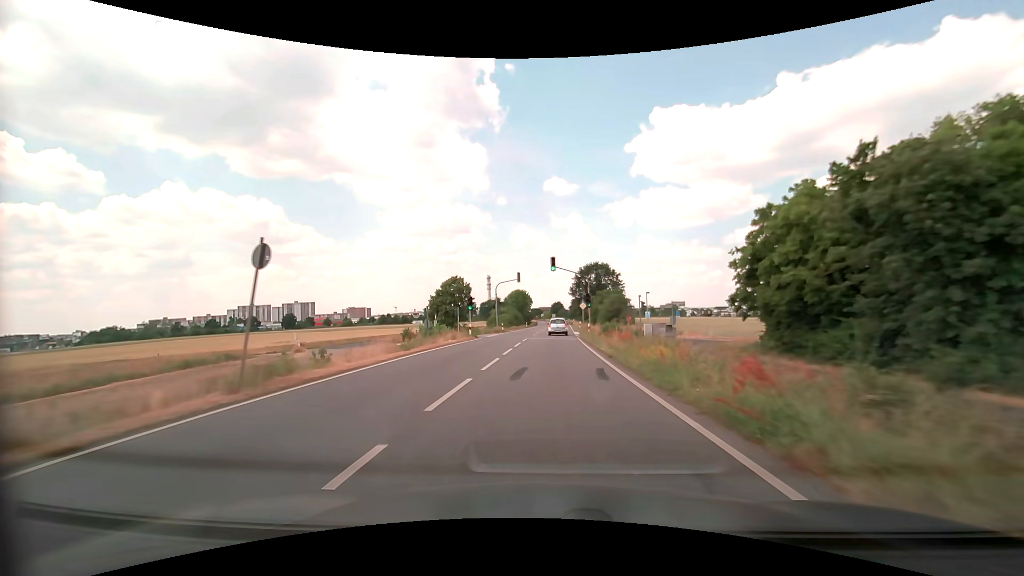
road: primary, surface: asphalt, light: Day
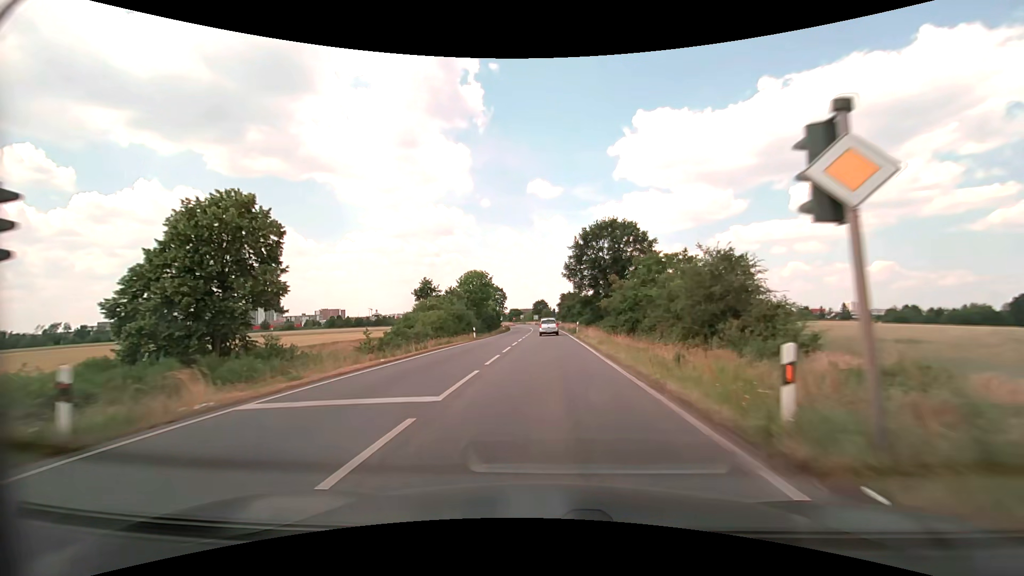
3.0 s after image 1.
(+1.2, +52.5) m; +2°
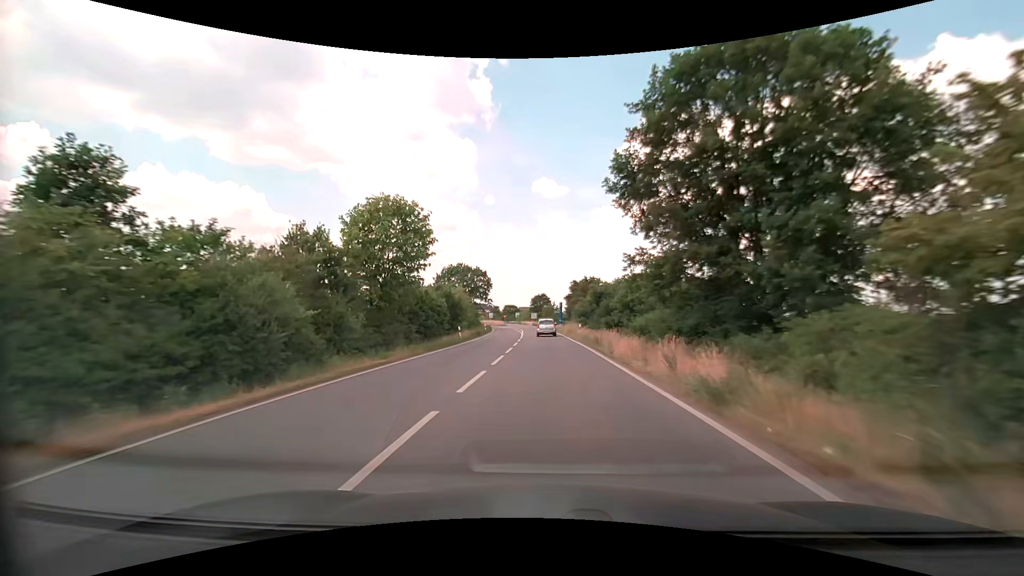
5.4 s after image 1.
(0.0, +42.3) m; 0°
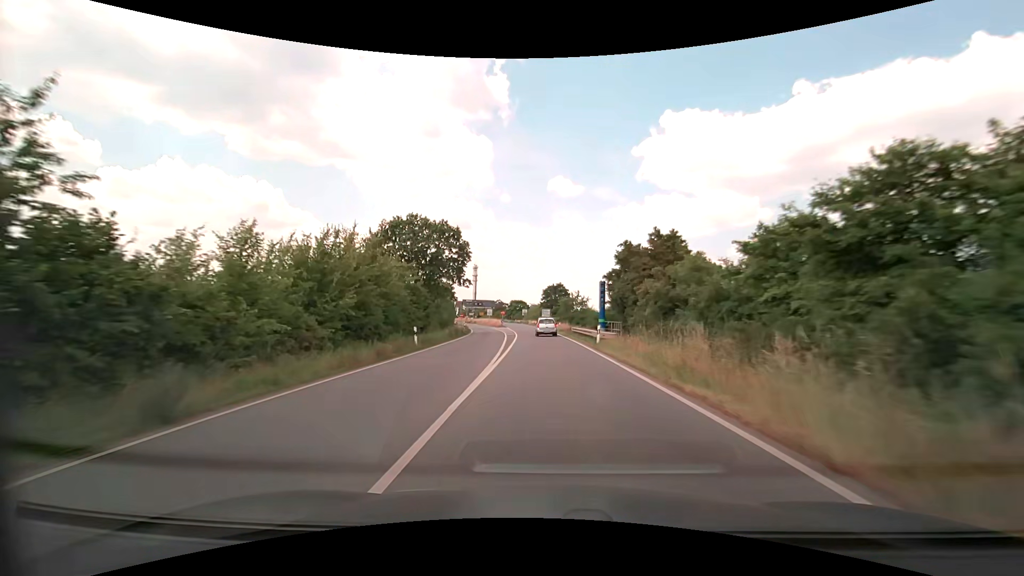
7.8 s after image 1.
(-0.3, +41.9) m; -1°
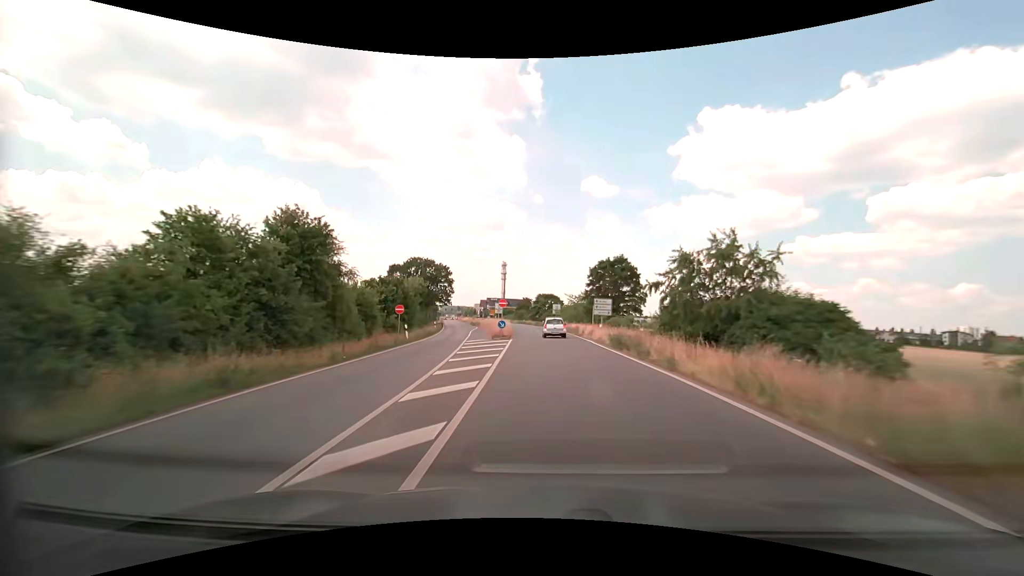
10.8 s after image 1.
(-1.6, +51.0) m; -4°
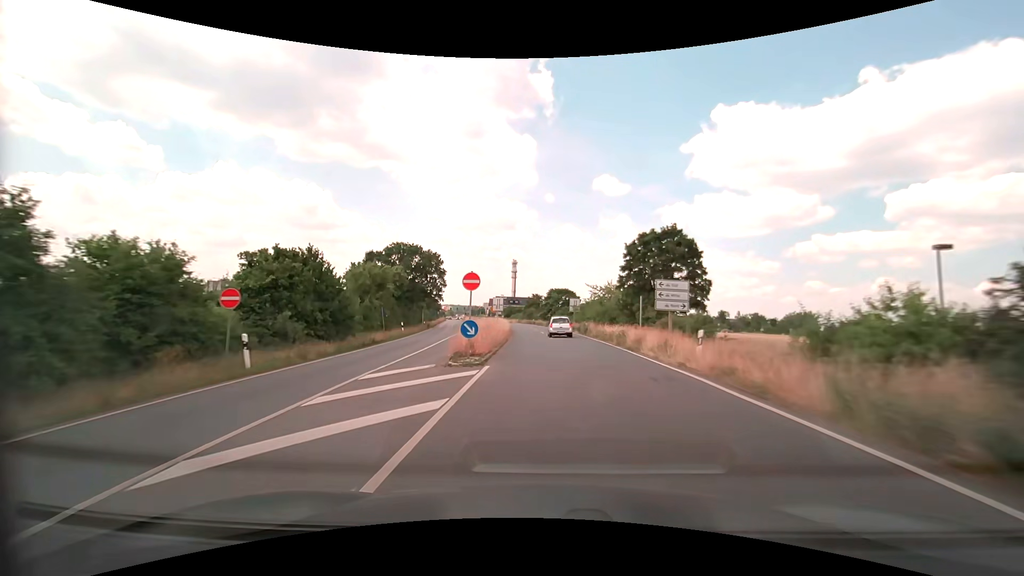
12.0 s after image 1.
(-0.1, +20.0) m; -1°
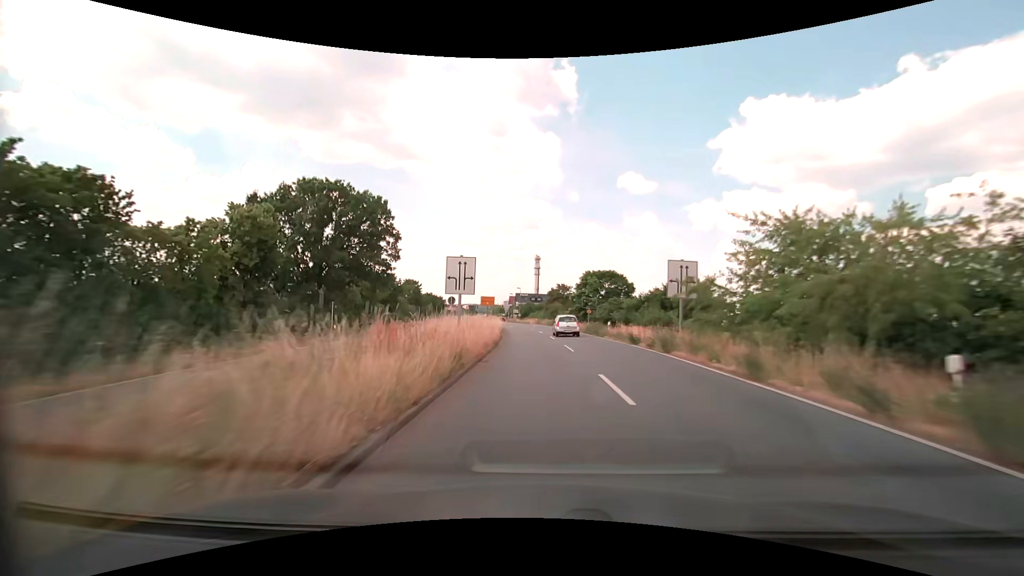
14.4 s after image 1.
(-0.9, +39.3) m; -3°
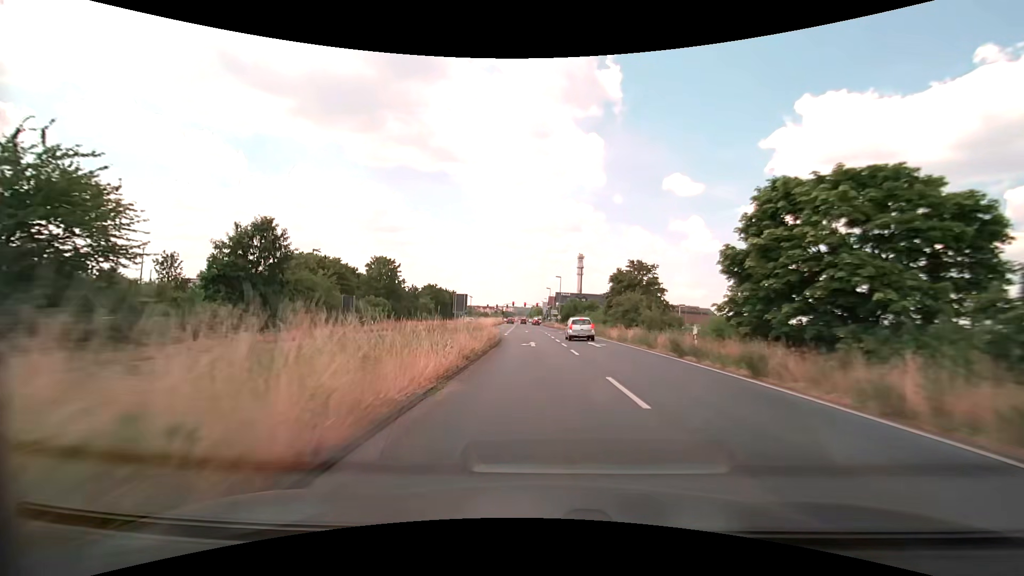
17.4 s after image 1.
(-1.8, +47.7) m; -4°
(0, +10) (0, +20) (-1, +30) (-2, +40) (-3, +50) (-5, +60) (-6, +70) (-6, +80) (-7, +90) (-7, +100) m
